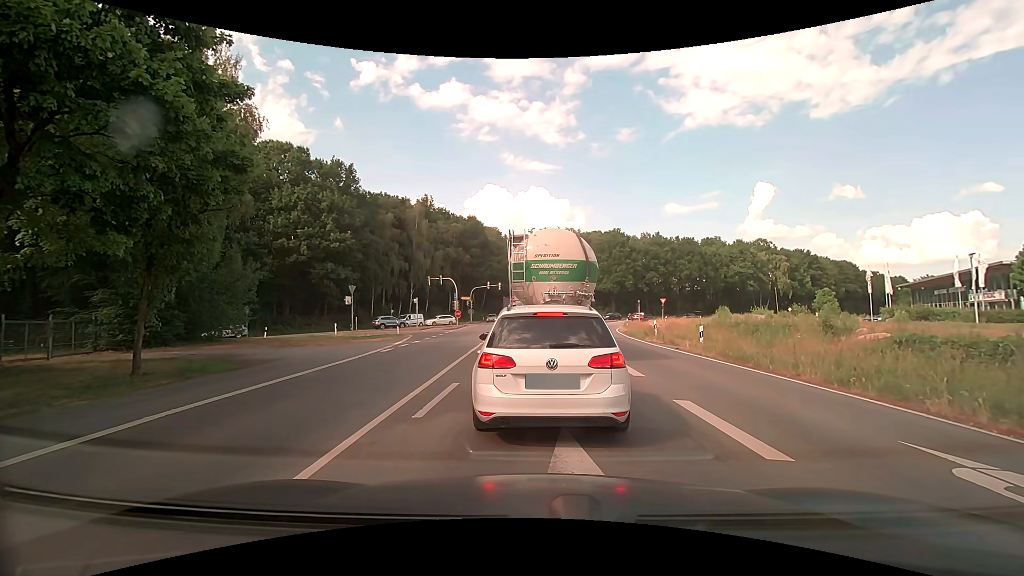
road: primary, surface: asphalt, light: Day
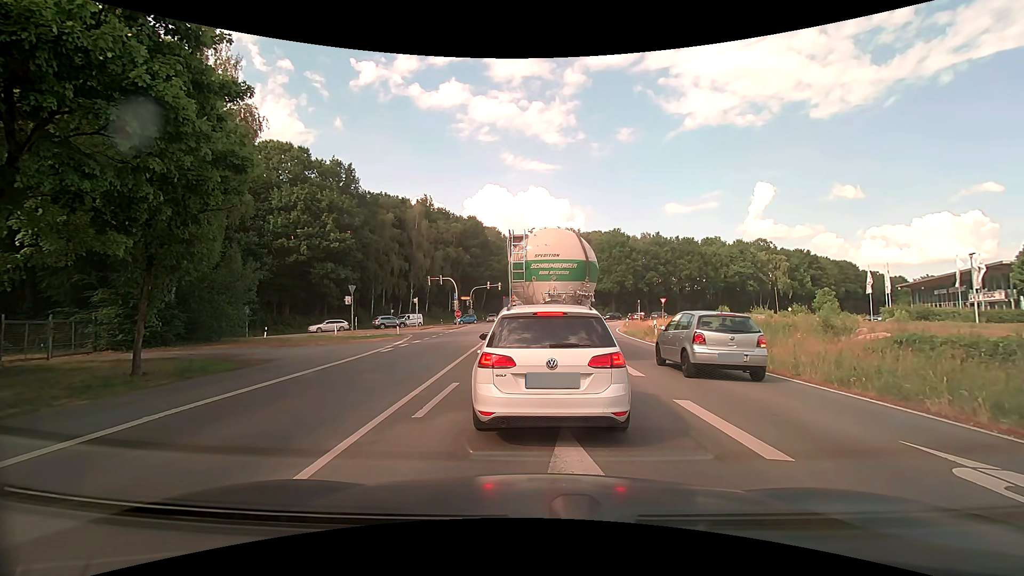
(0.0, 0.0) m; 0°
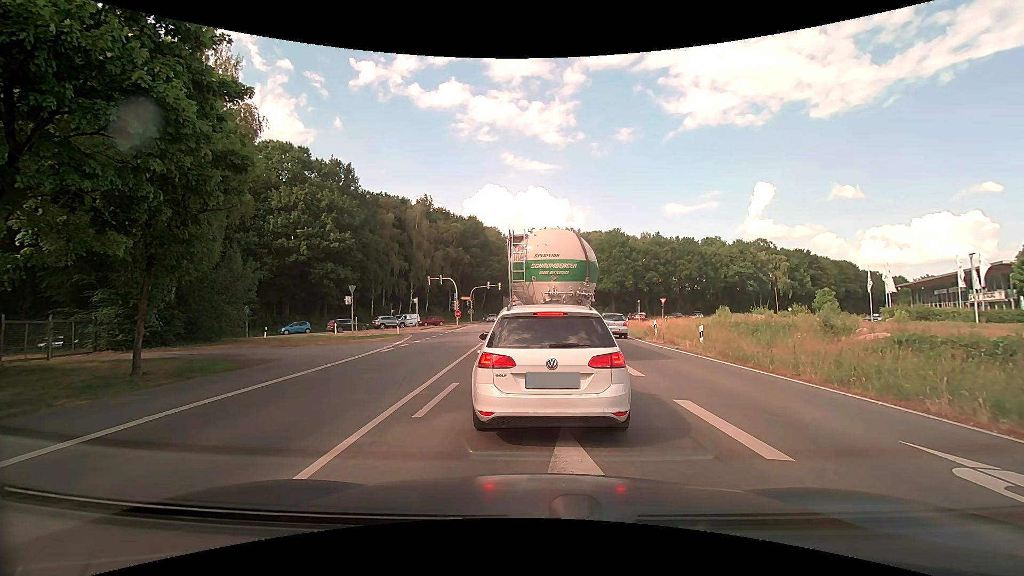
(0.0, 0.0) m; 0°
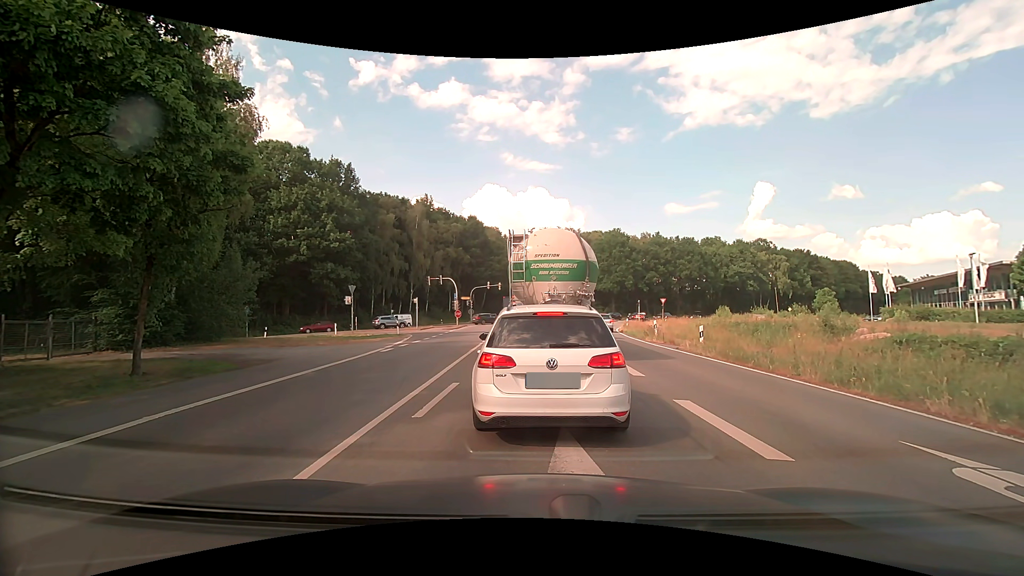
(0.0, 0.0) m; 0°
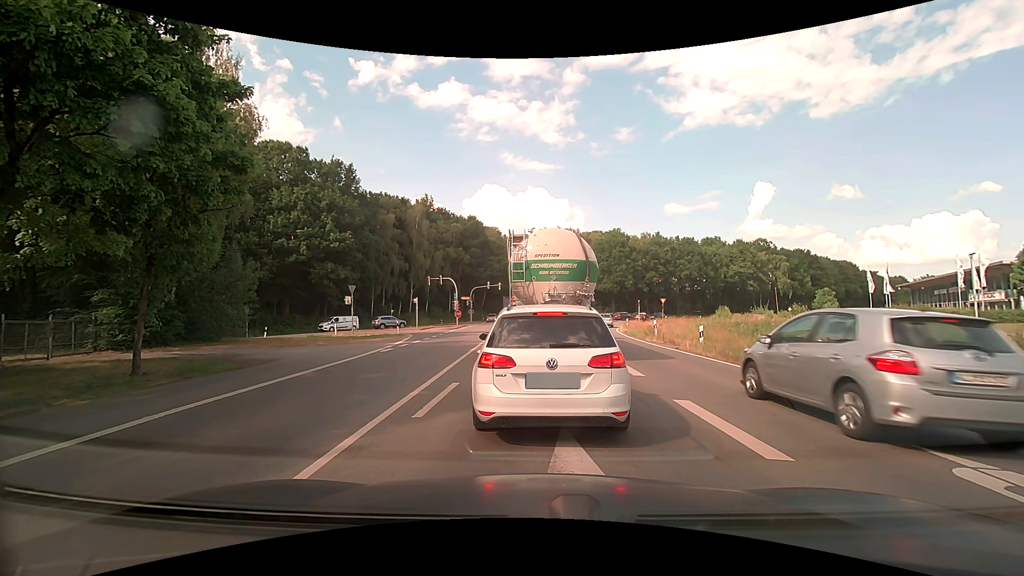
(0.0, 0.0) m; 0°
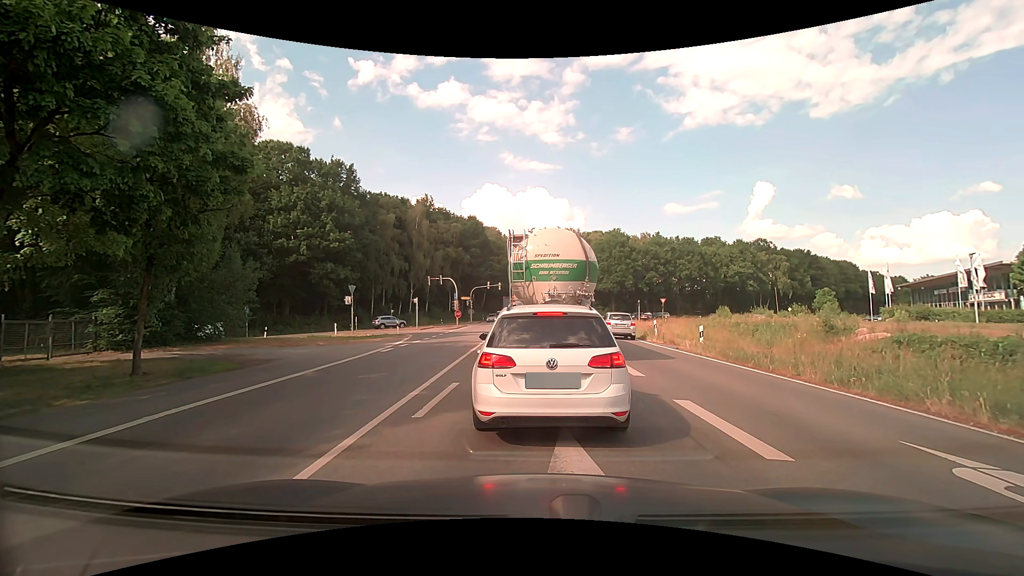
(0.0, 0.0) m; 0°
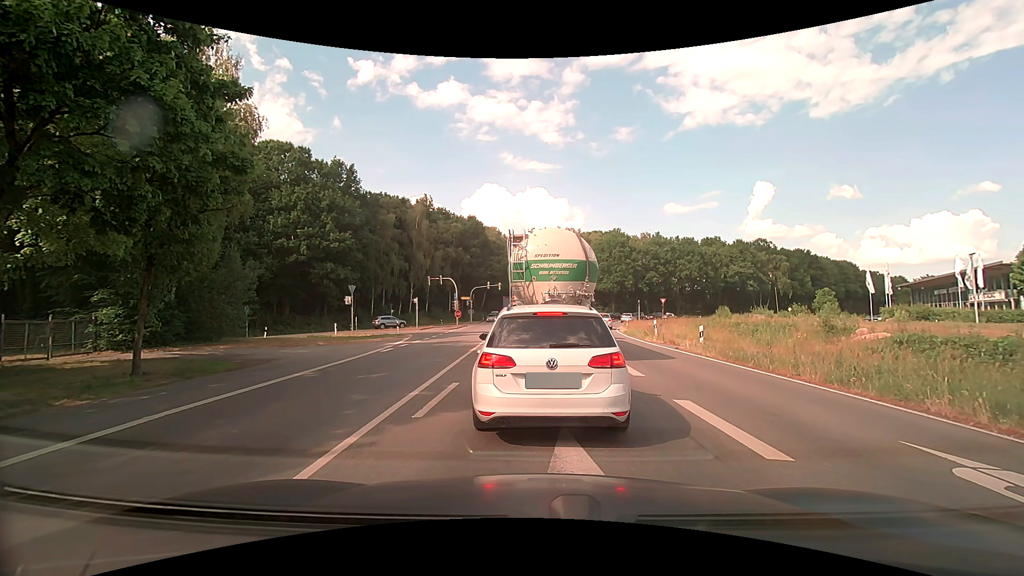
(0.0, 0.0) m; 0°
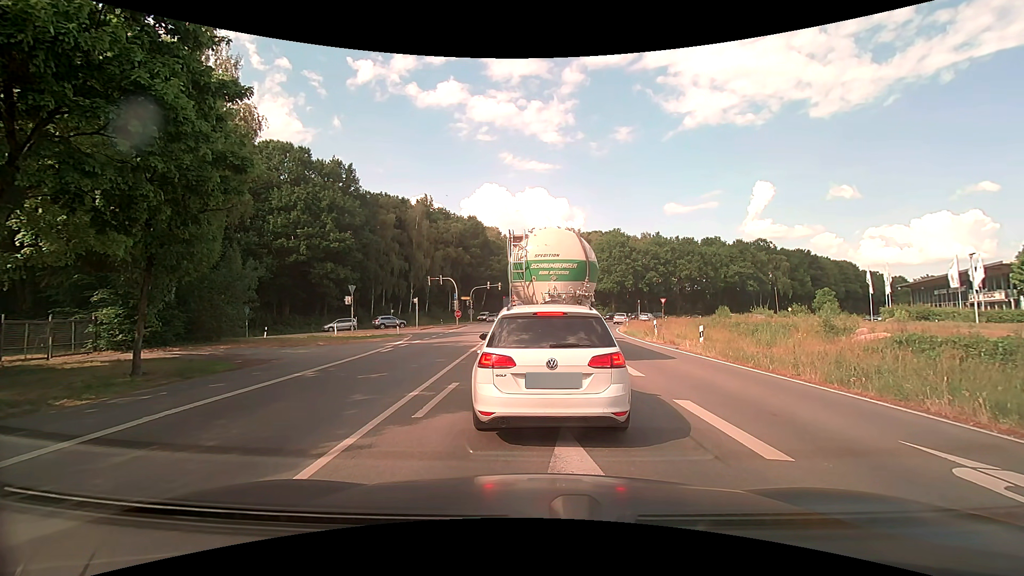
(0.0, 0.0) m; 0°
